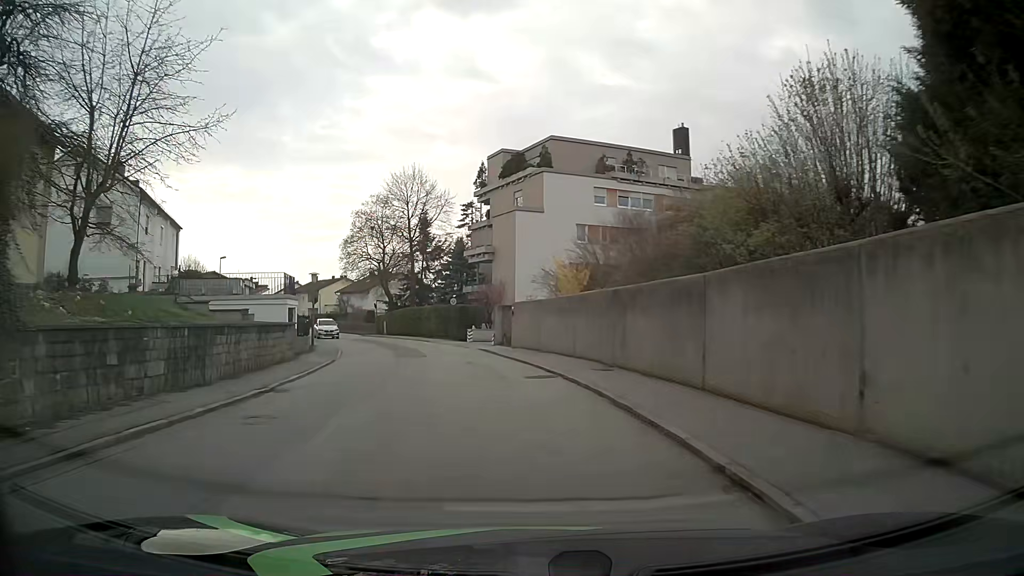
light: Day
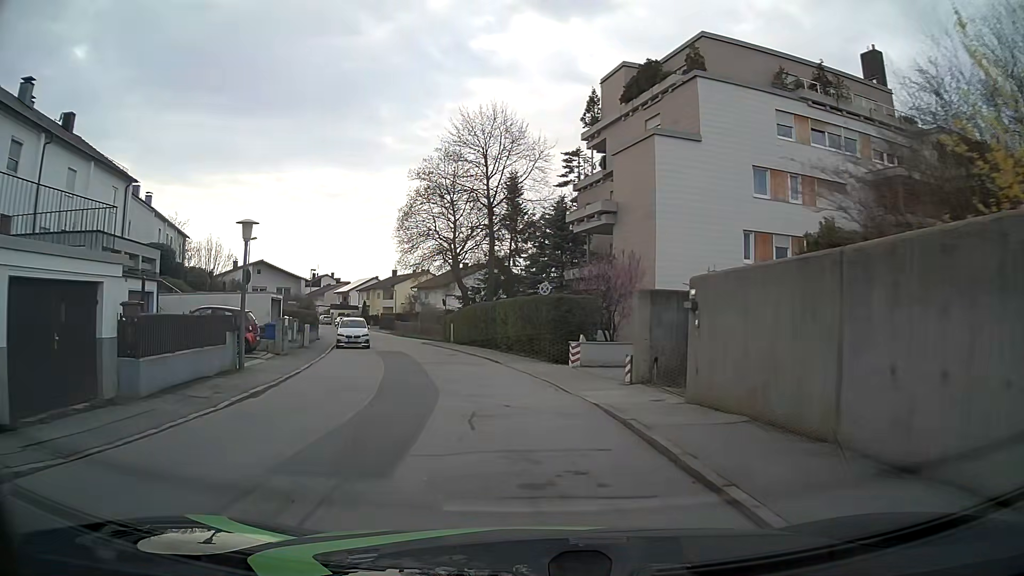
(-1.5, +19.5) m; -9°
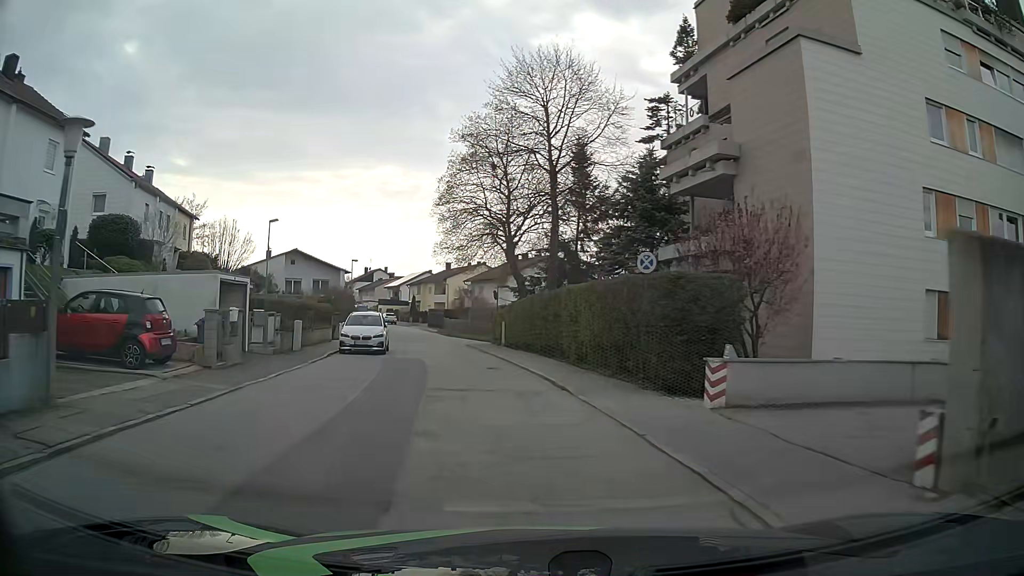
(-0.5, +9.7) m; -5°
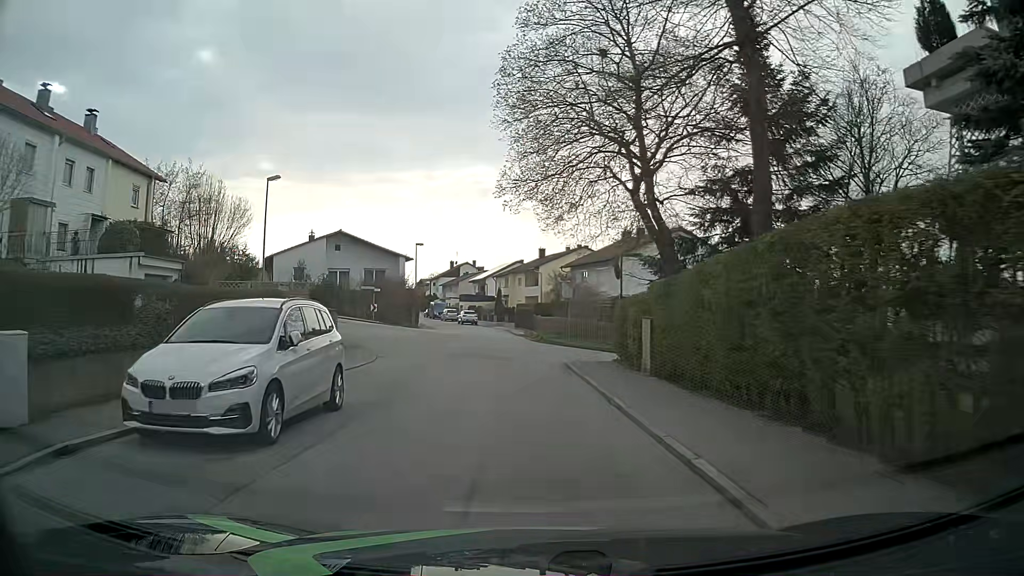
(-1.6, +18.7) m; -9°
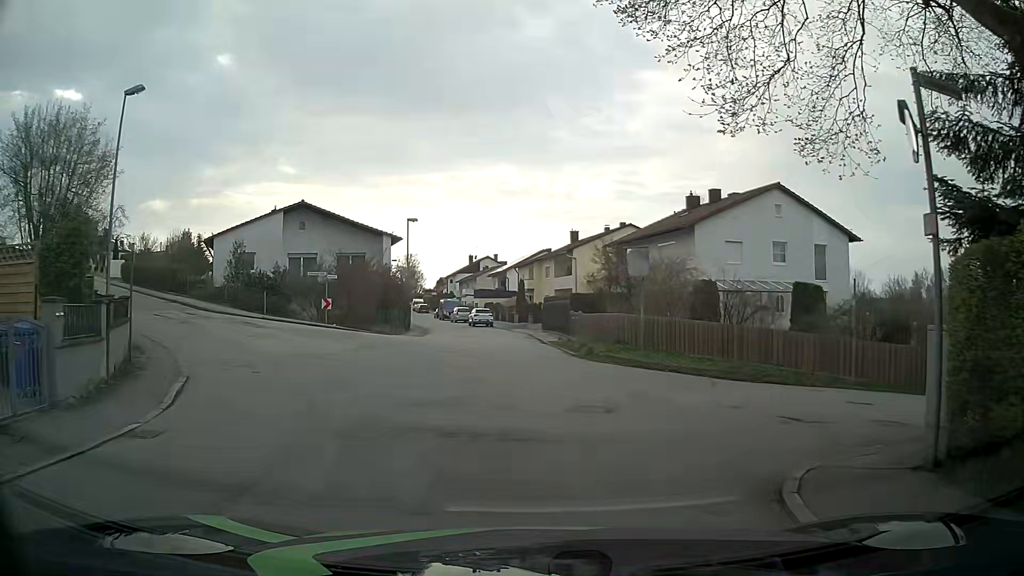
(-0.3, +16.8) m; -3°
